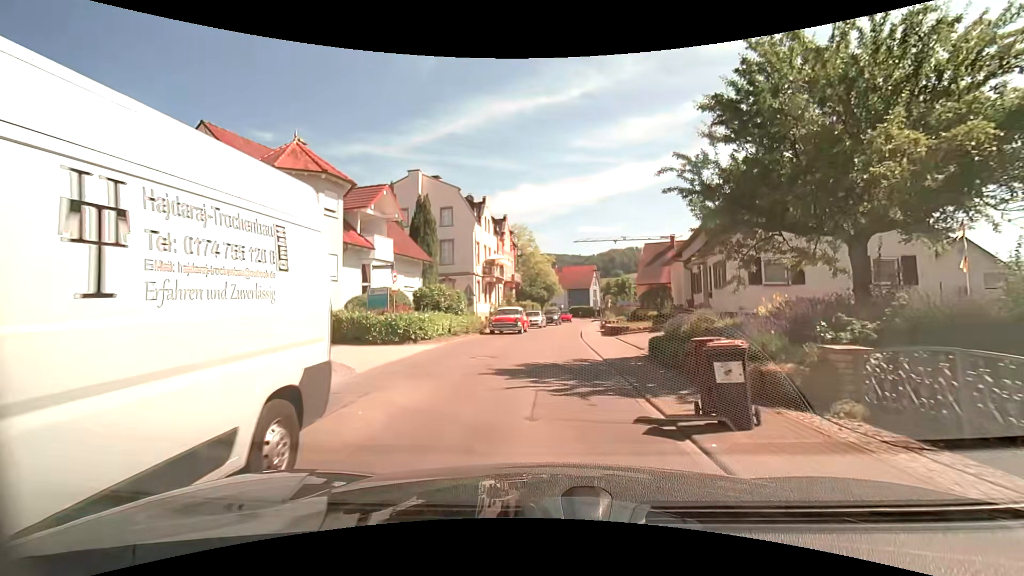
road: unclassified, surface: asphalt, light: Day
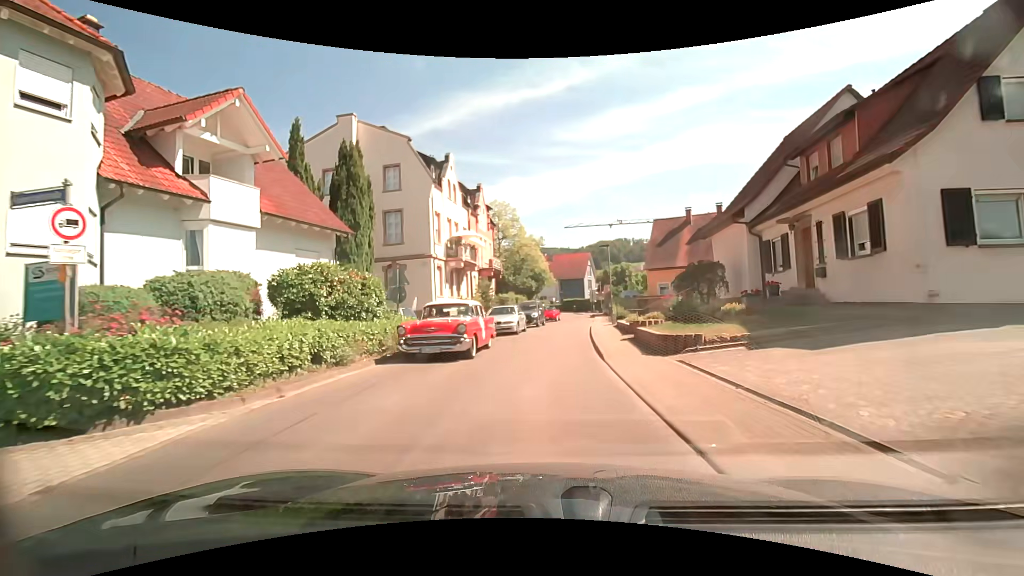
(+0.1, +12.1) m; +1°
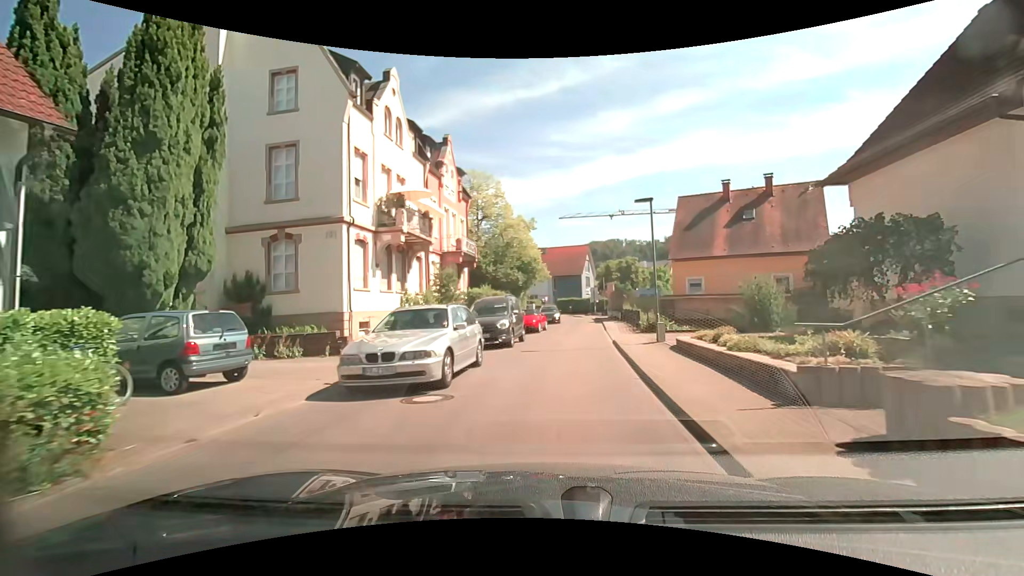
(0.0, +12.4) m; +2°
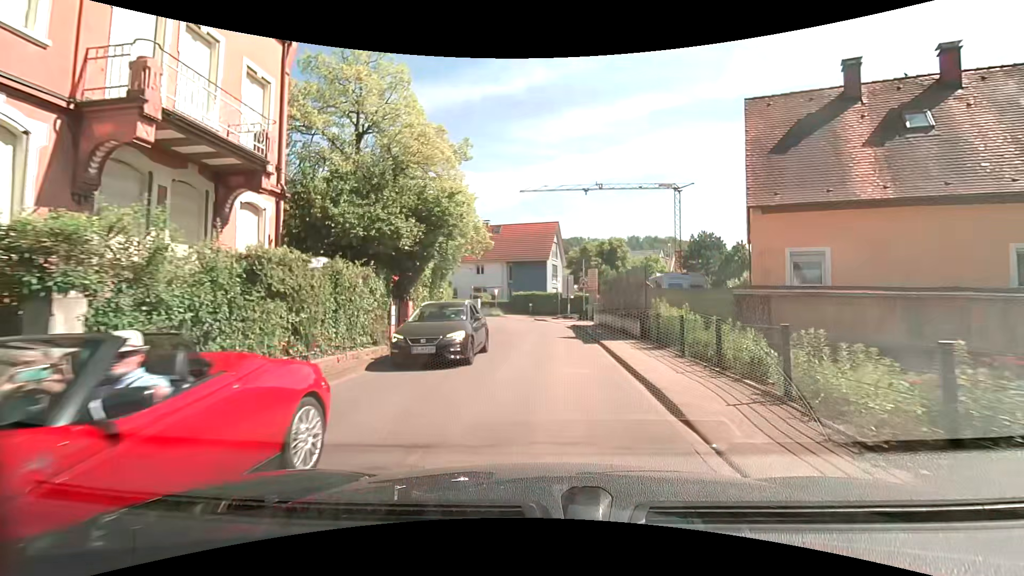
(+0.8, +20.4) m; +3°
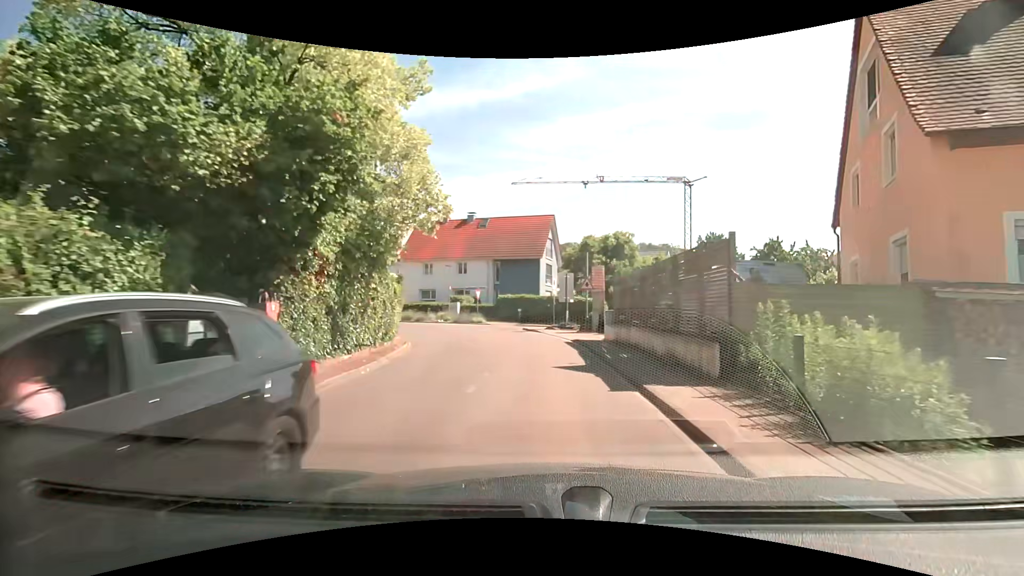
(+0.1, +8.0) m; +2°
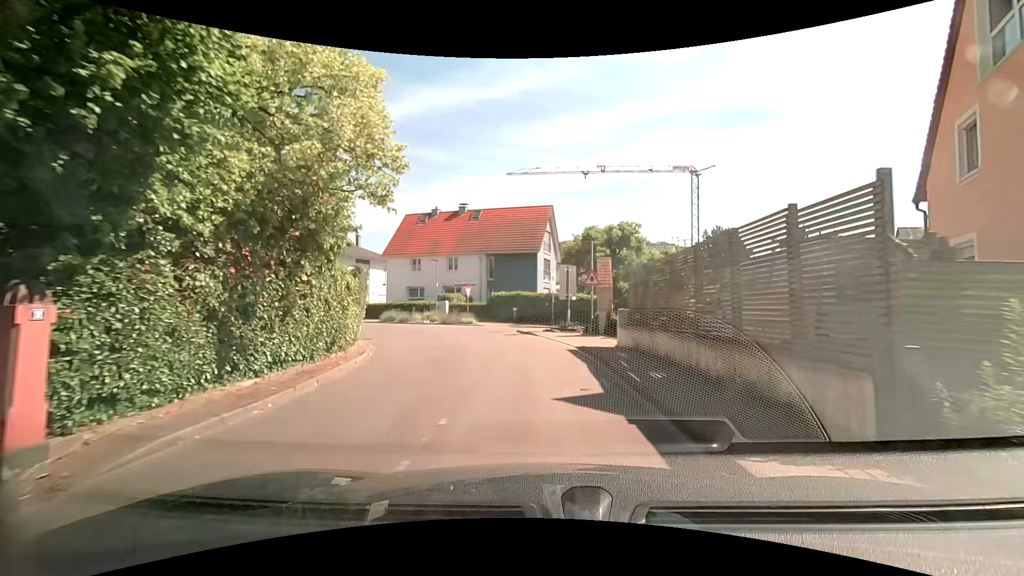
(0.0, +3.9) m; 0°
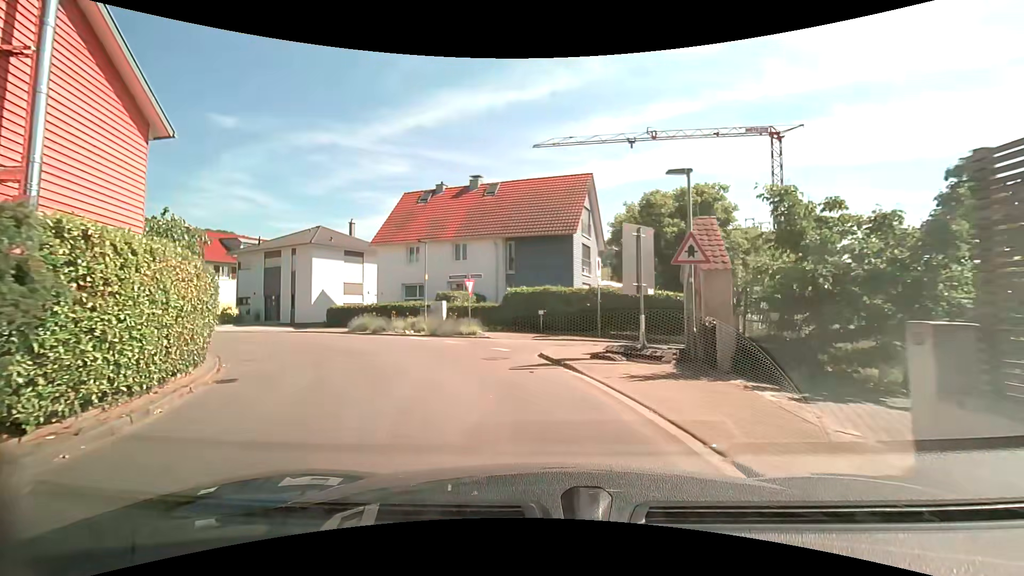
(-0.3, +11.4) m; -6°
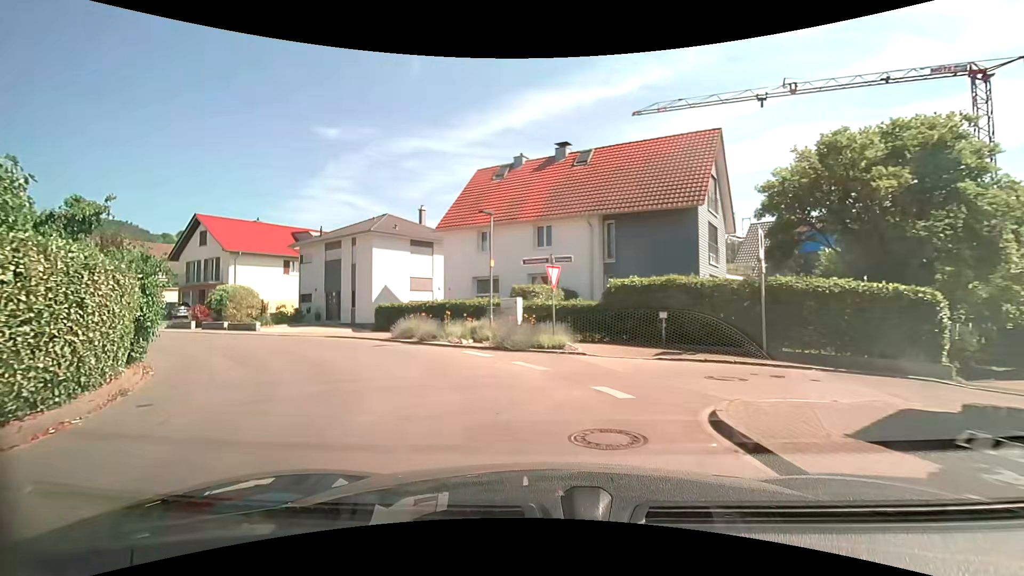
(-0.5, +7.5) m; -10°
(-2, +10) (-7, +18) (-15, +24) (-23, +29) (-32, +34) (-41, +39) (-45, +47) (-40, +56) (-34, +64) (-29, +73) m
